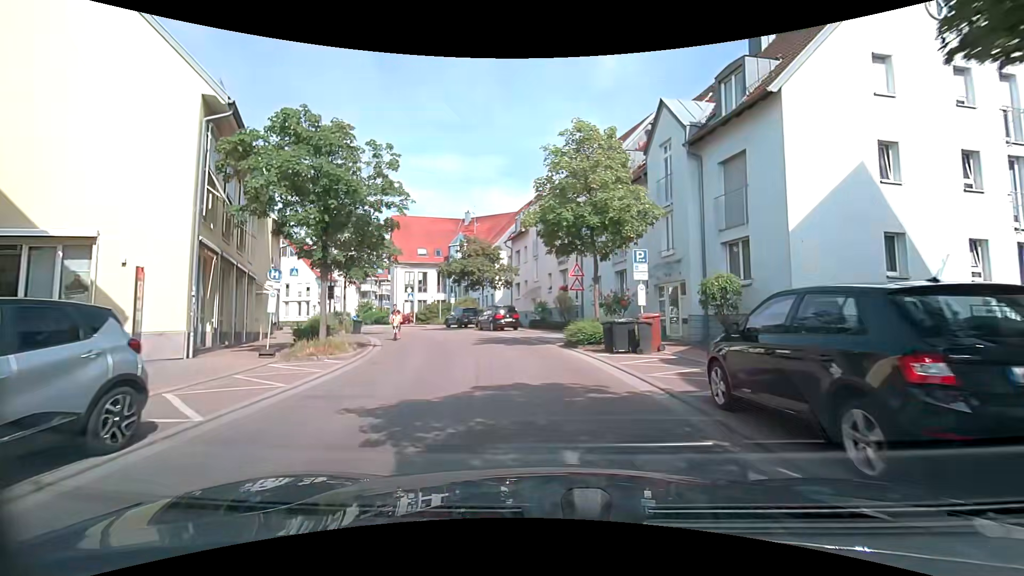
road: tertiary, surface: asphalt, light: Day
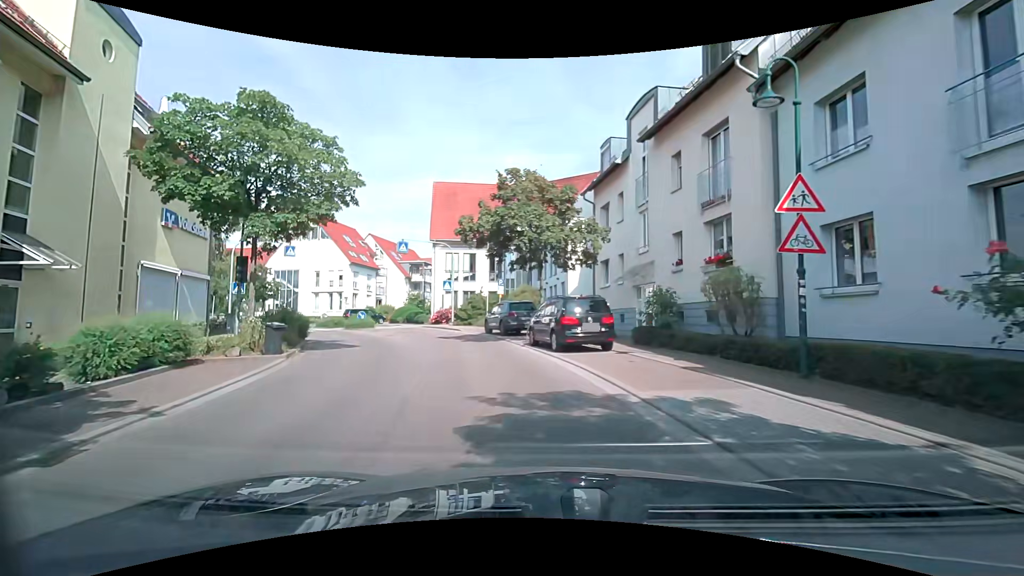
(-0.9, +16.9) m; -7°
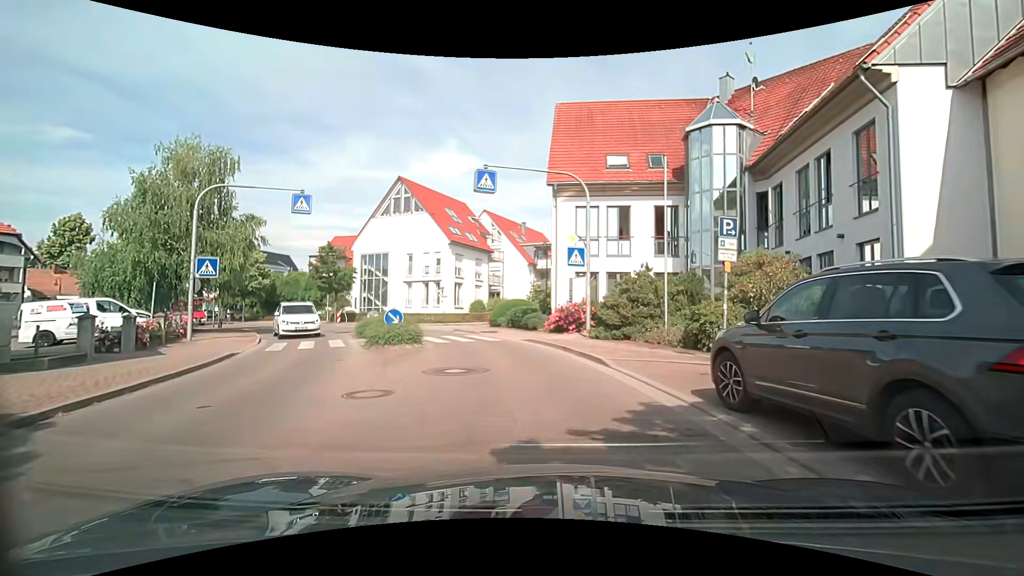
(-2.9, +19.0) m; -17°
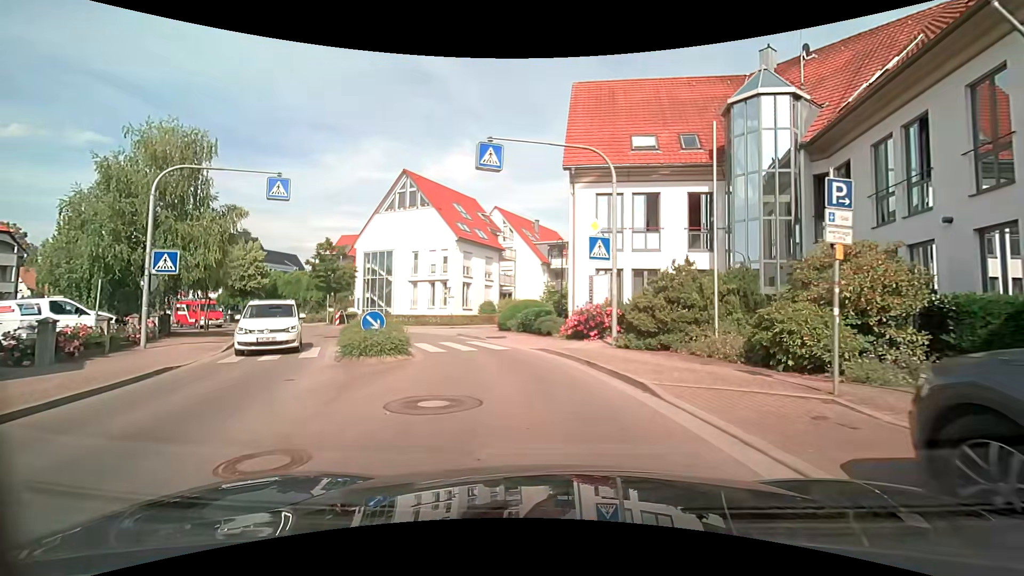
(0.0, +3.2) m; +1°
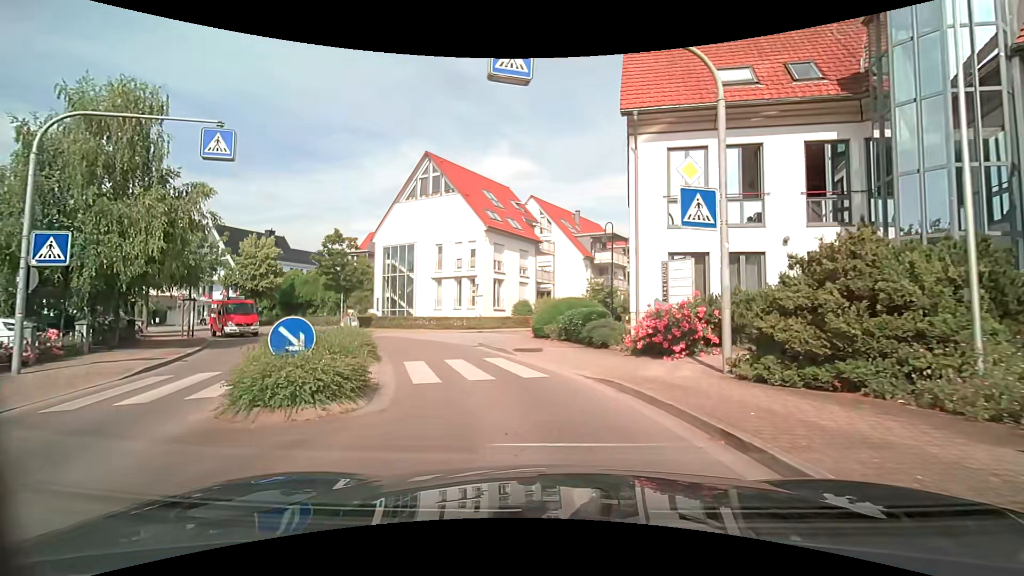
(-0.4, +6.1) m; -7°
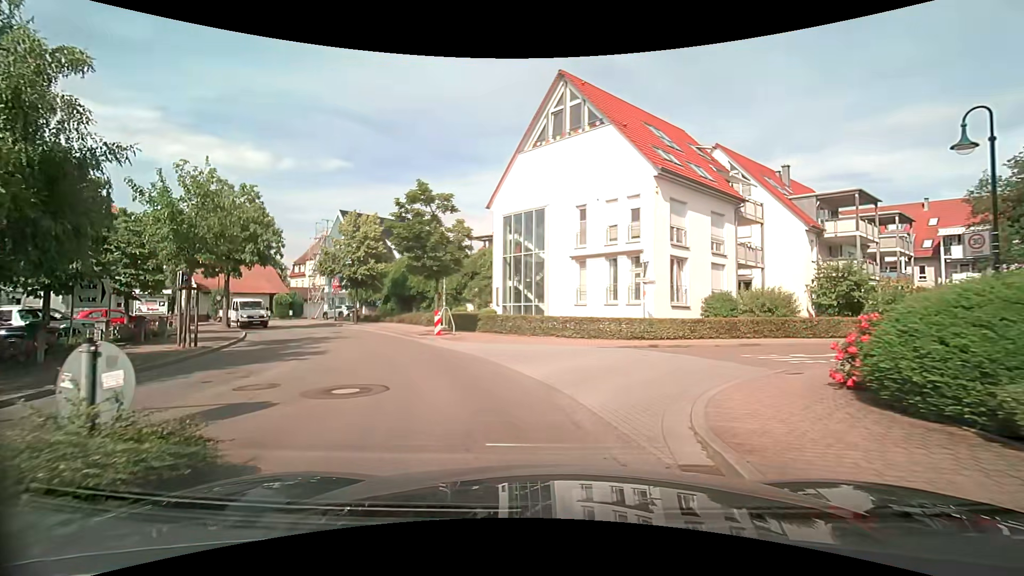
(-1.7, +13.6) m; -16°
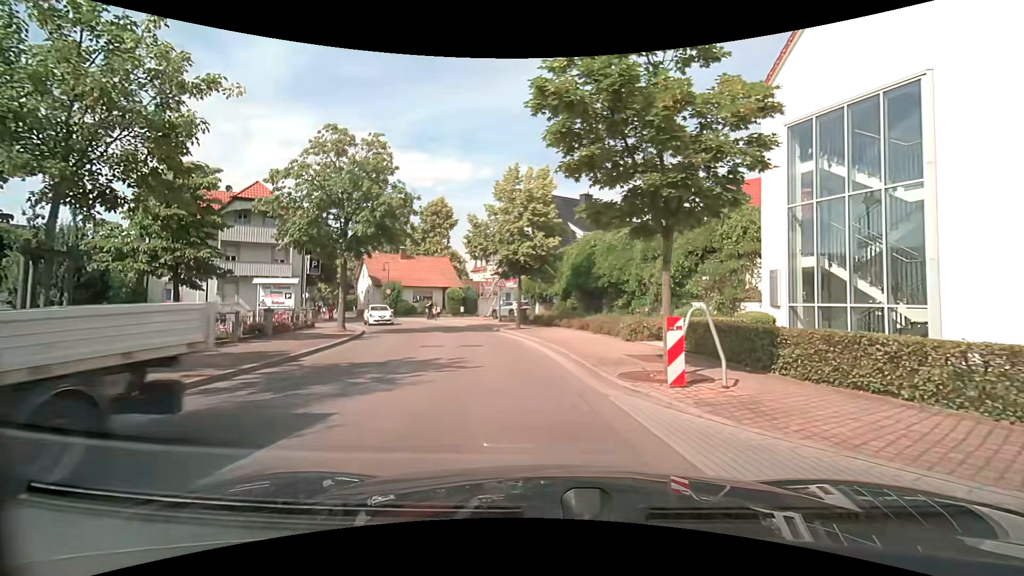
(-3.0, +13.2) m; -23°
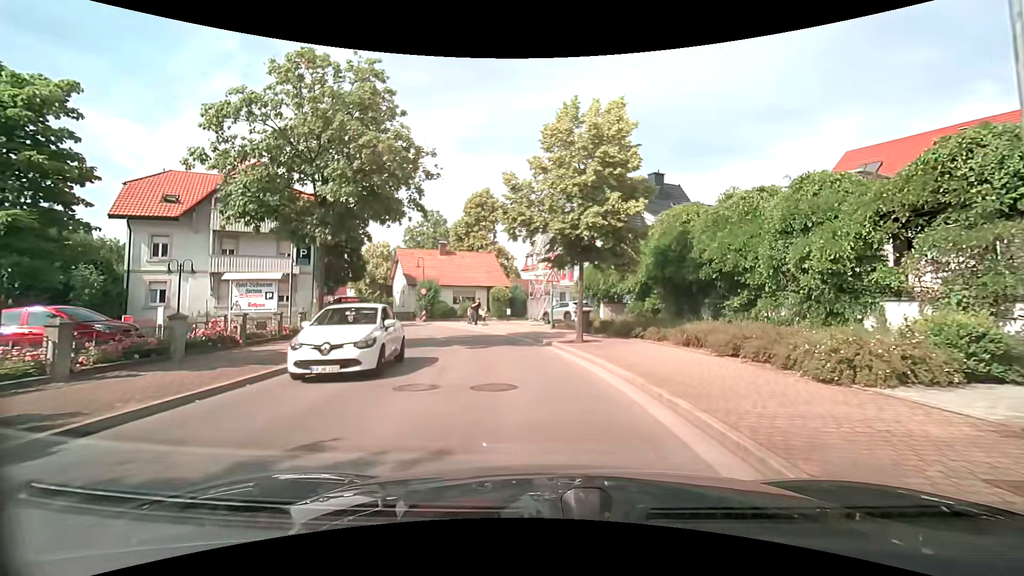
(-0.5, +8.3) m; -7°
(0, +10) (-2, +20) (-4, +30) (-9, +39) (-14, +47) (-19, +56) (-23, +65) (-28, +73) (-33, +82) (-38, +91) m
